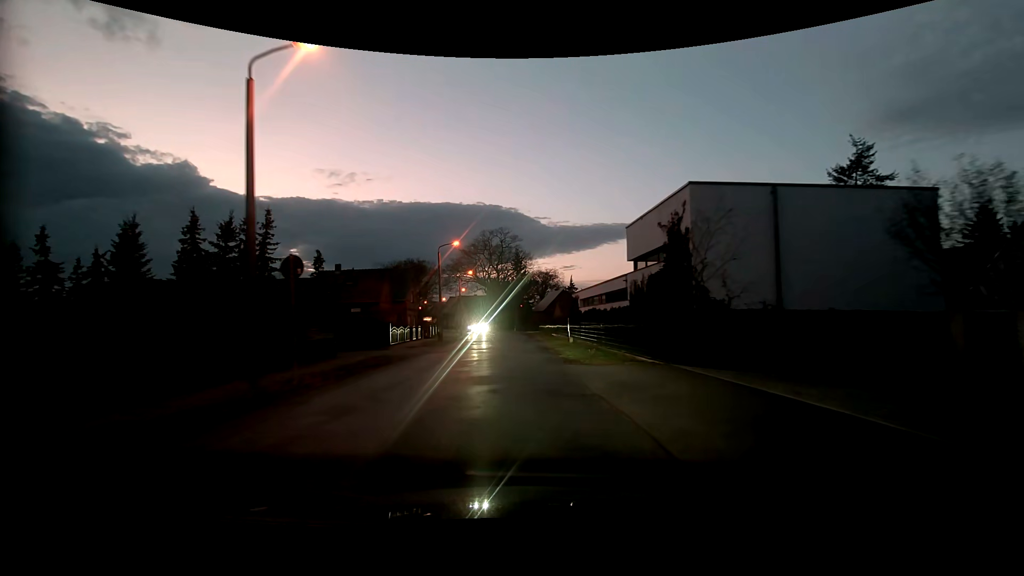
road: tertiary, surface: asphalt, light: Dusk
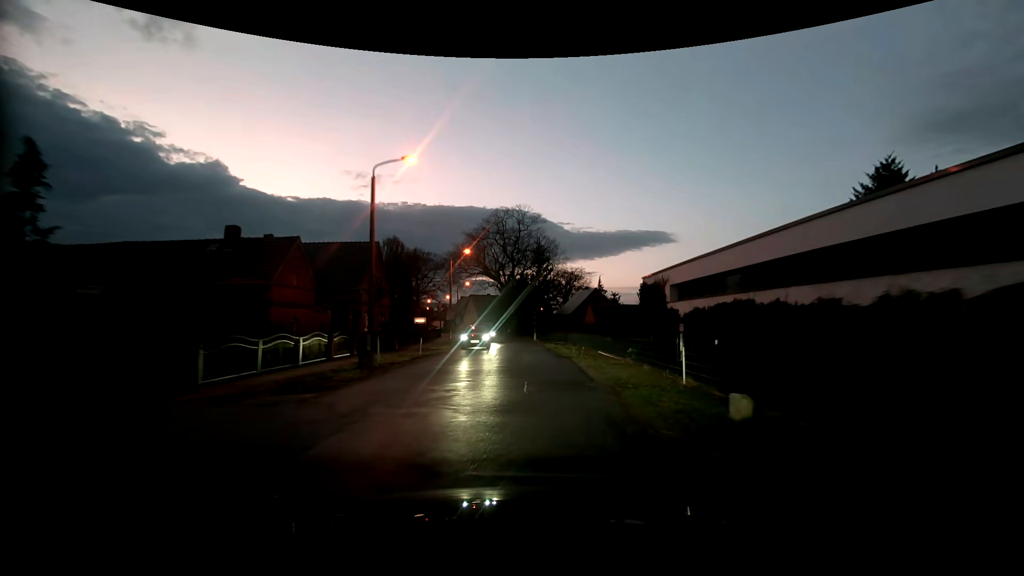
(-0.7, +20.2) m; -3°
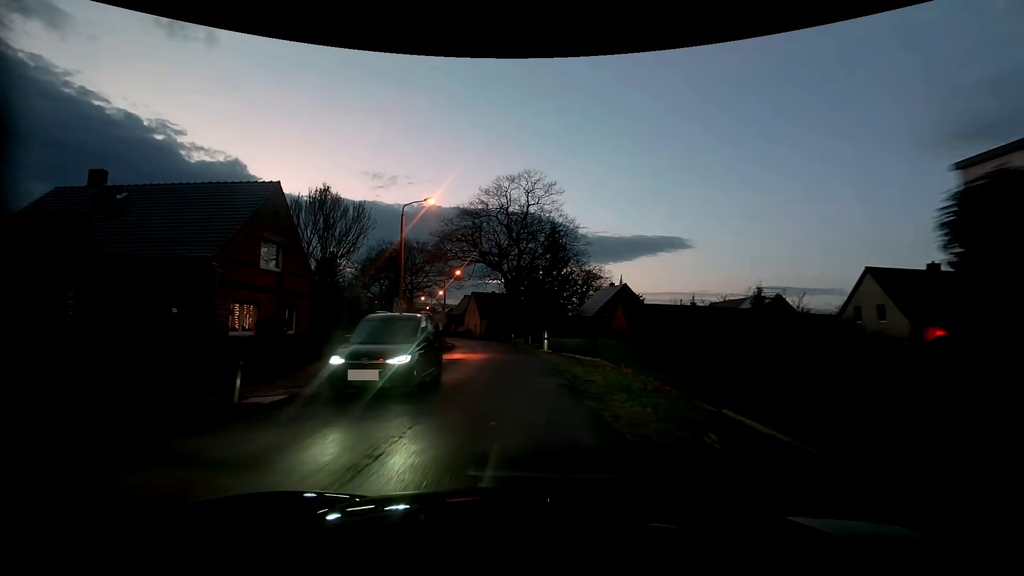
(+0.2, +16.2) m; -1°
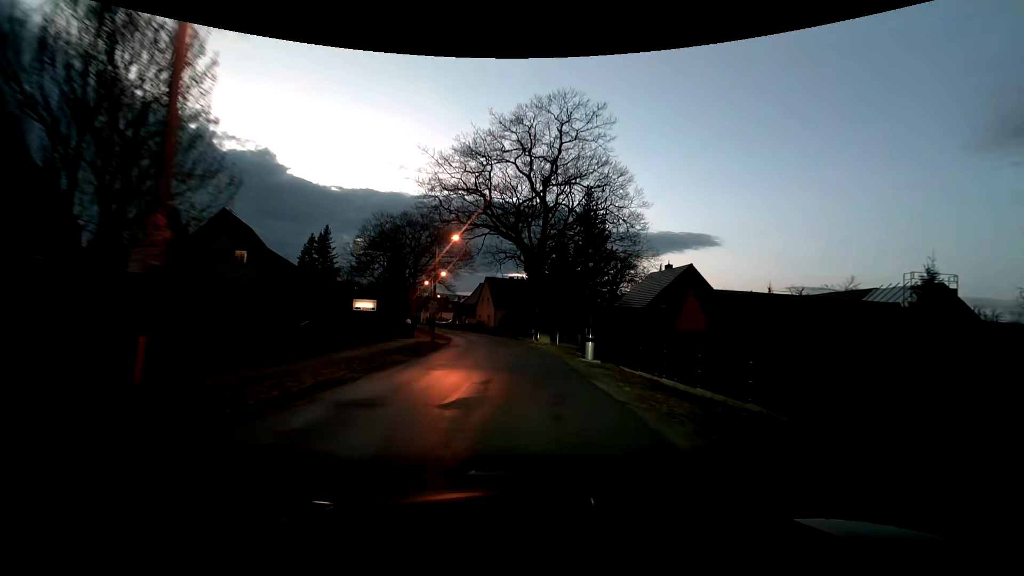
(-0.7, +16.0) m; -4°
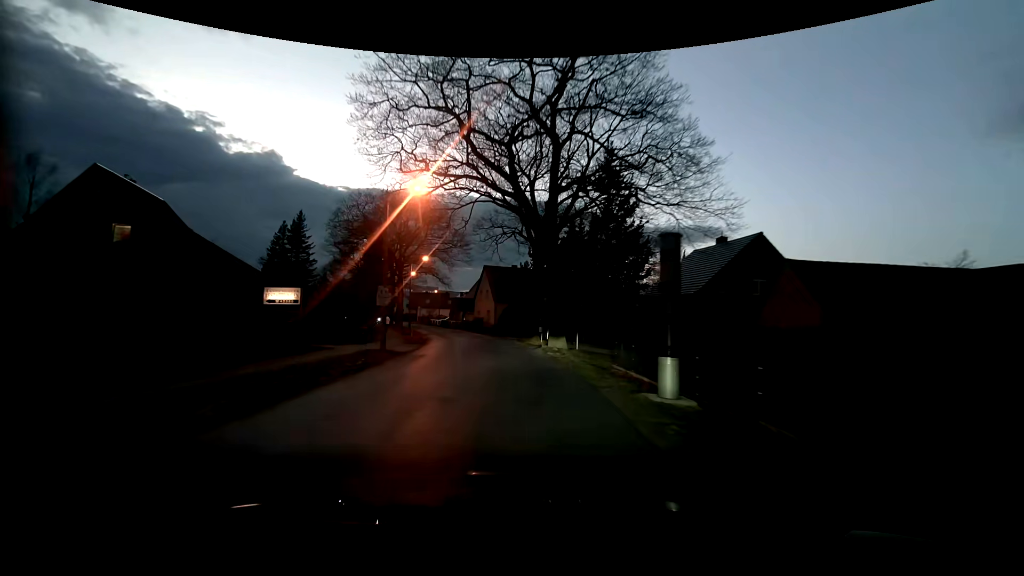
(+0.3, +12.4) m; 0°
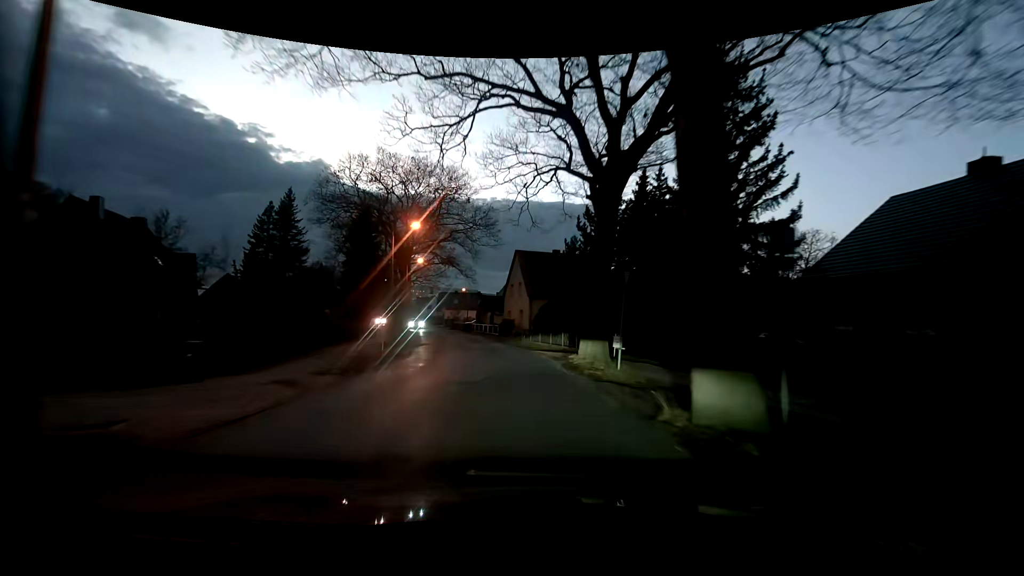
(-0.7, +17.3) m; -5°
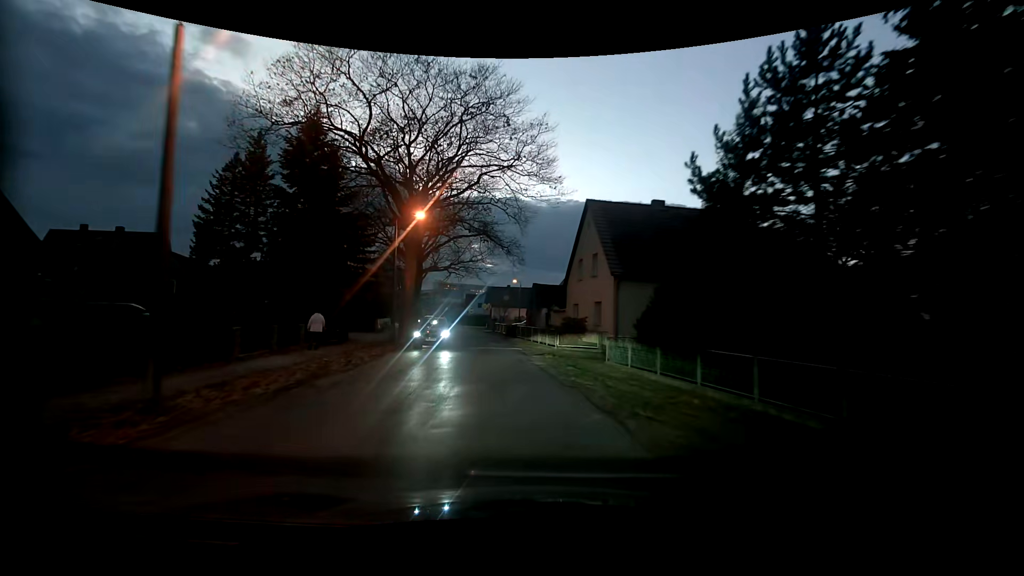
(-0.9, +21.3) m; -6°
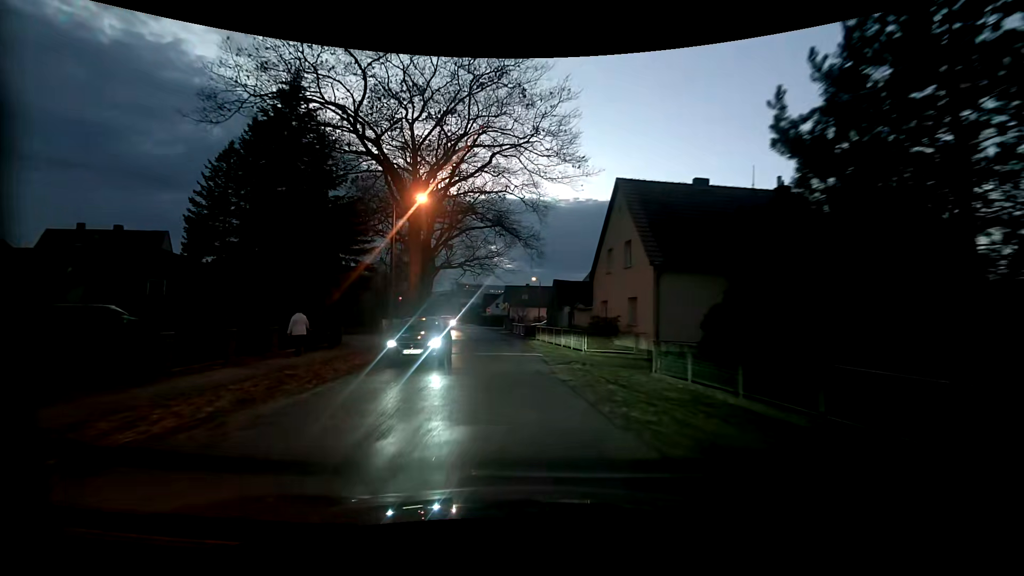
(-0.1, +4.2) m; -2°
(-1, +10) (-1, +20) (-2, +30) (-4, +40) (-6, +50) (-8, +59) (-10, +69) (-13, +79) (-15, +88) (-18, +98) m
